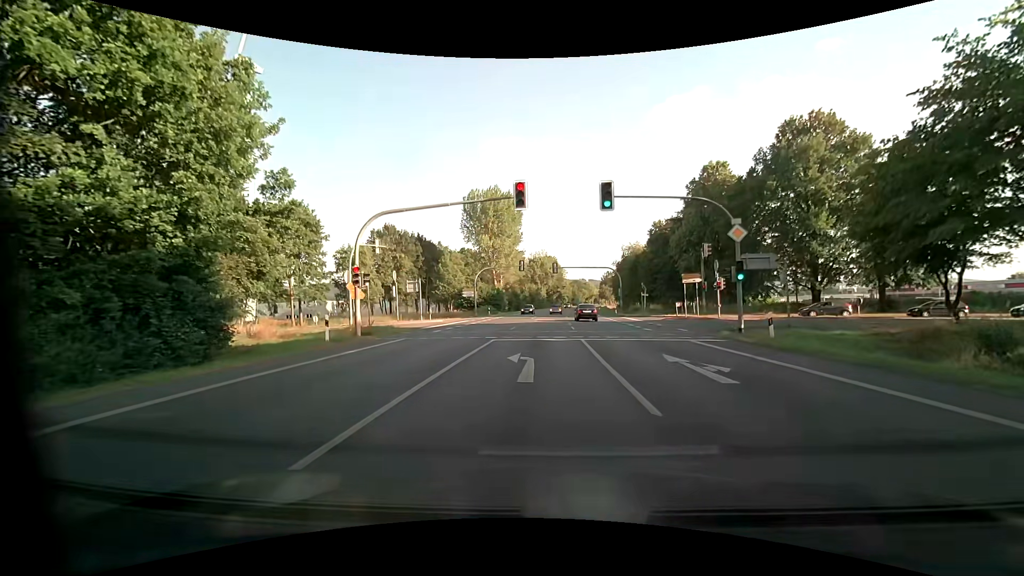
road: primary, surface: asphalt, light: Day
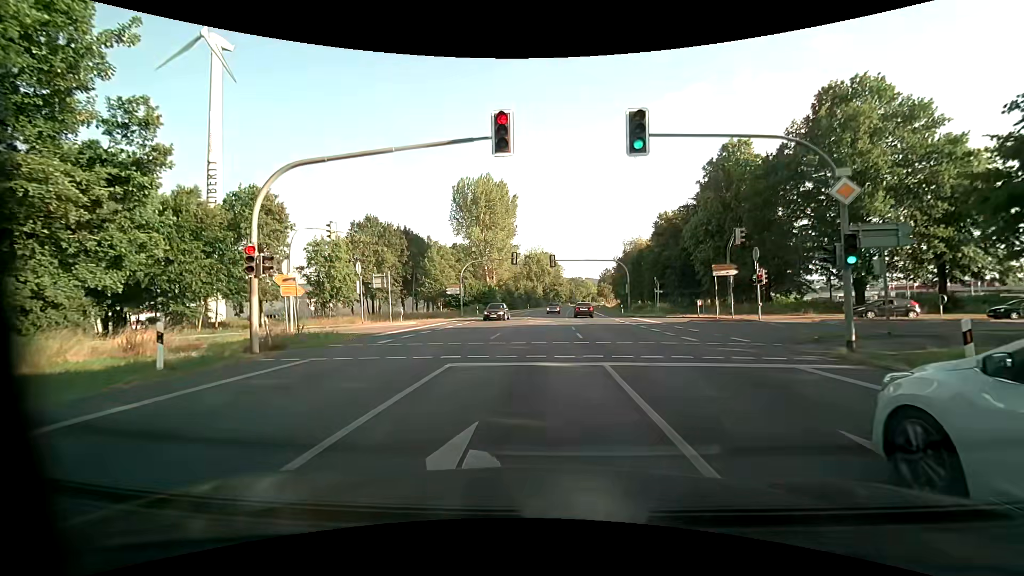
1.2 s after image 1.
(0.0, +7.9) m; 0°
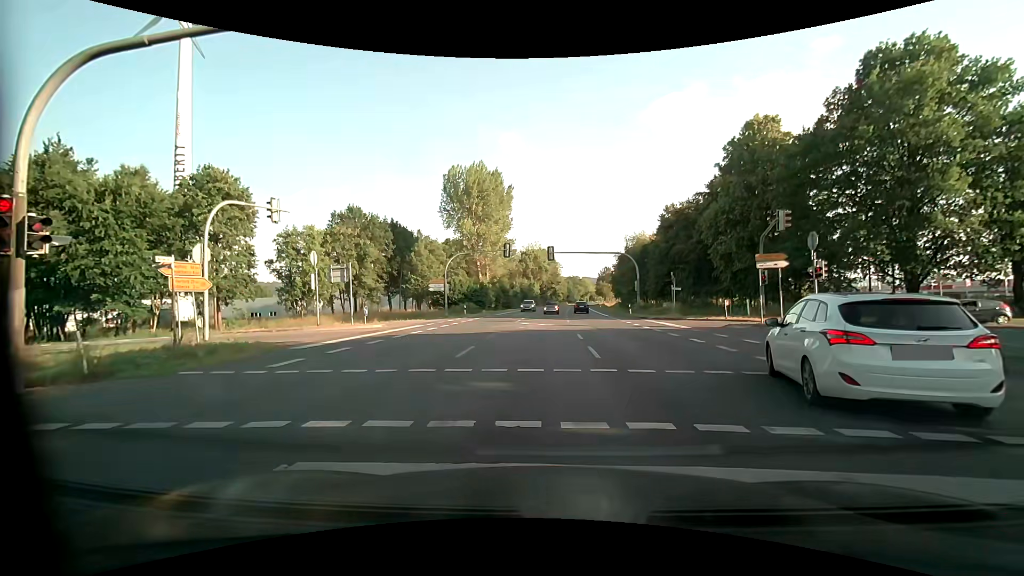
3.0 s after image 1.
(0.0, +6.5) m; +1°
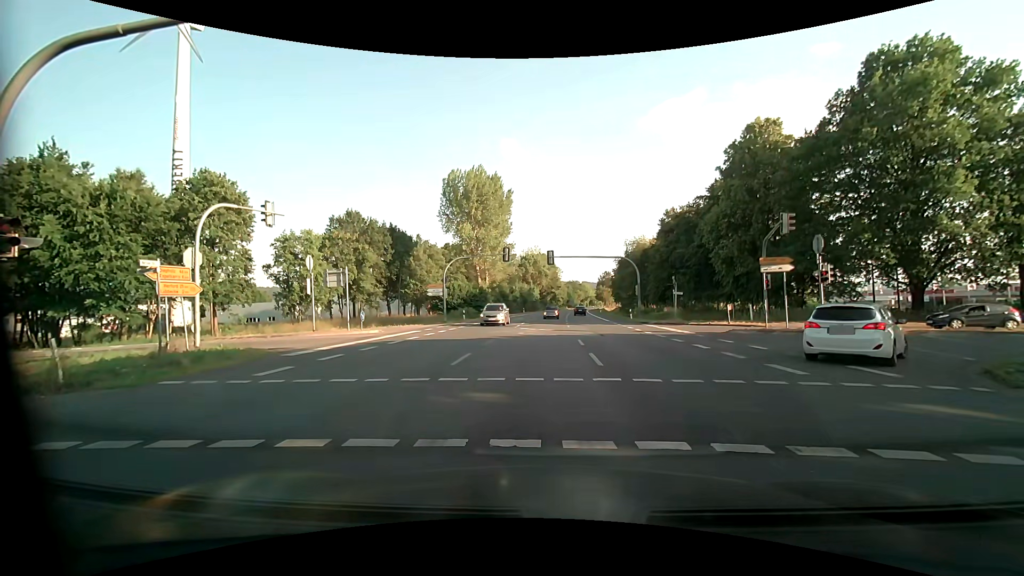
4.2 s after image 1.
(0.0, +0.5) m; 0°
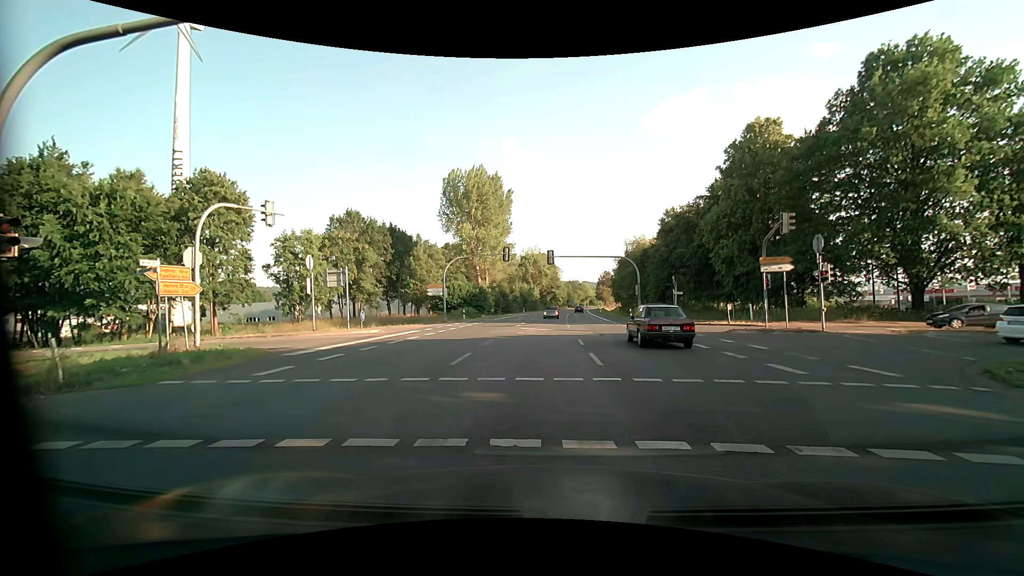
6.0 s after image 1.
(0.0, 0.0) m; 0°
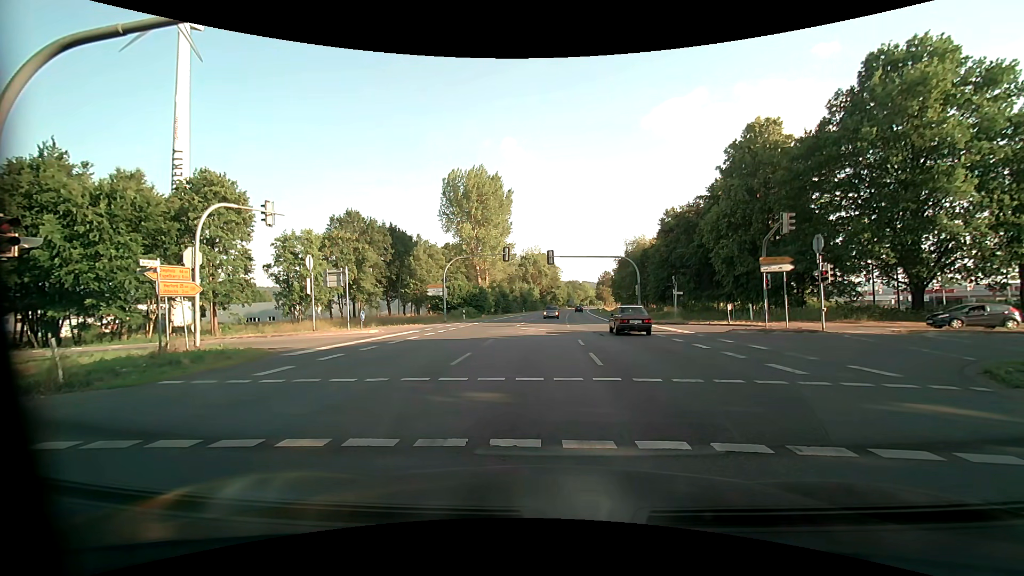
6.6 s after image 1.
(0.0, 0.0) m; 0°
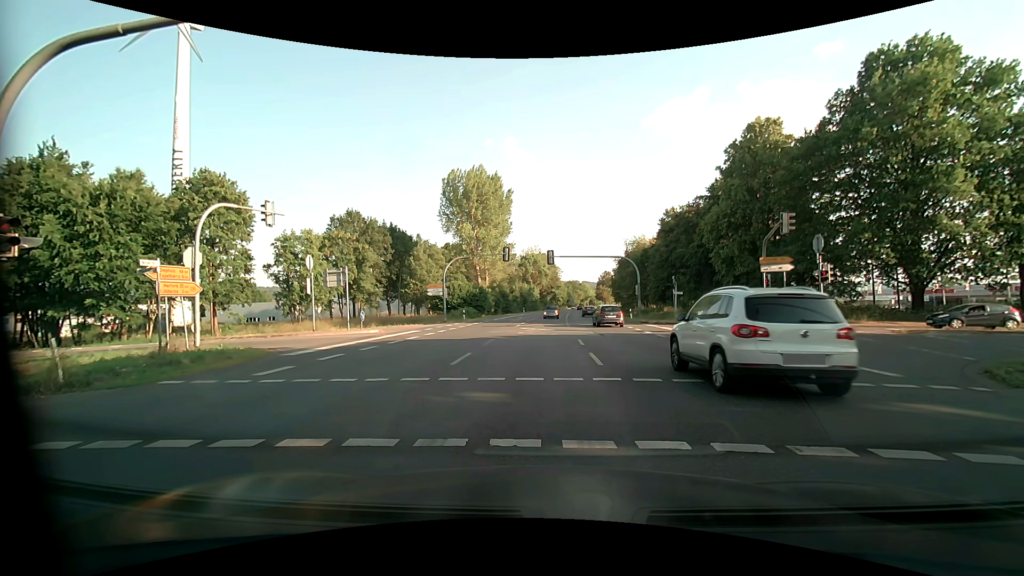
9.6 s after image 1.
(0.0, 0.0) m; 0°
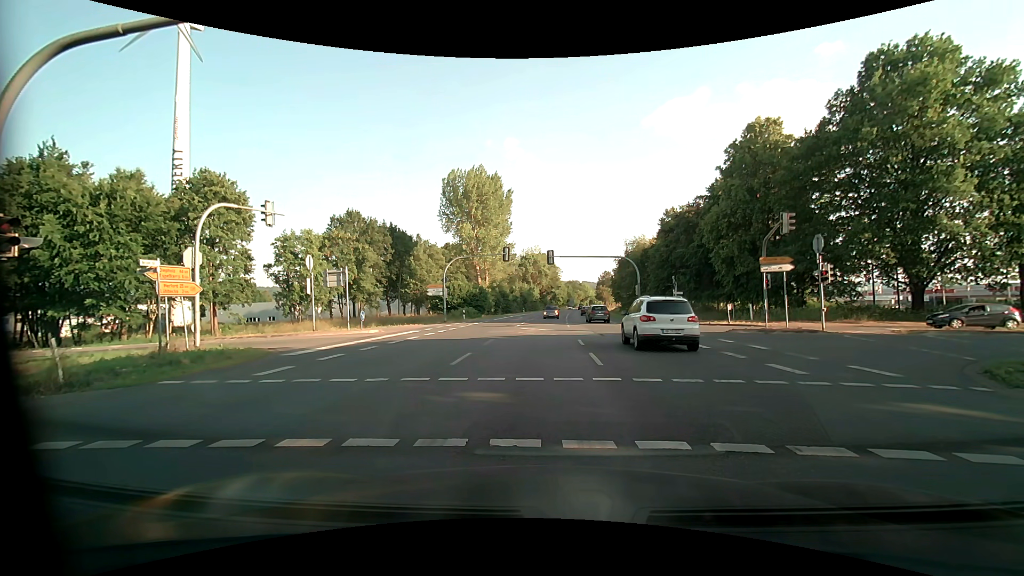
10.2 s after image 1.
(0.0, 0.0) m; 0°
(0, +10) (0, +20) (-2, +30) (-8, +37) (-18, +39) (-28, +38) (-38, +37) (-48, +37) (-58, +37) (-68, +37) m
